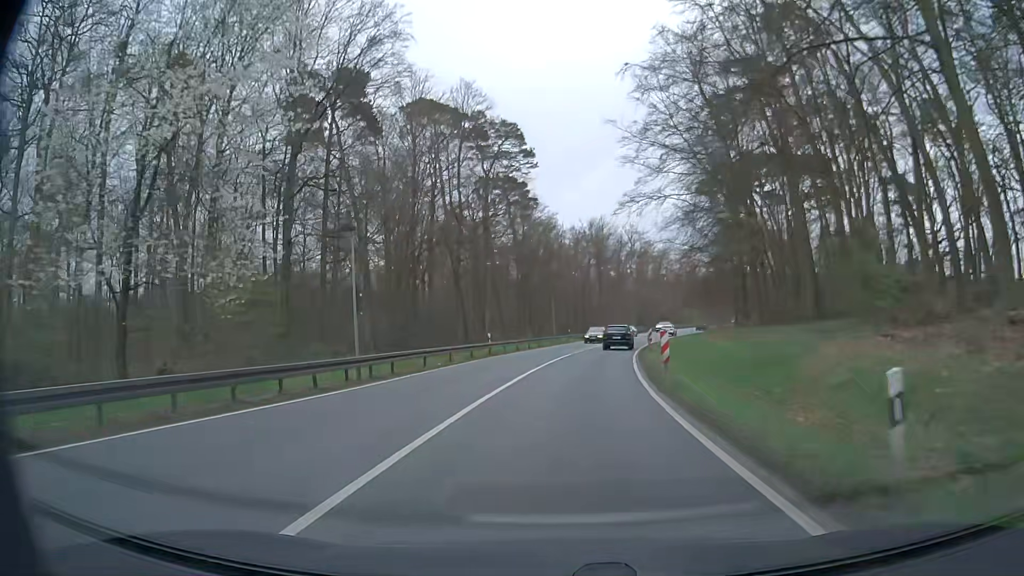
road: primary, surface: asphalt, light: Day
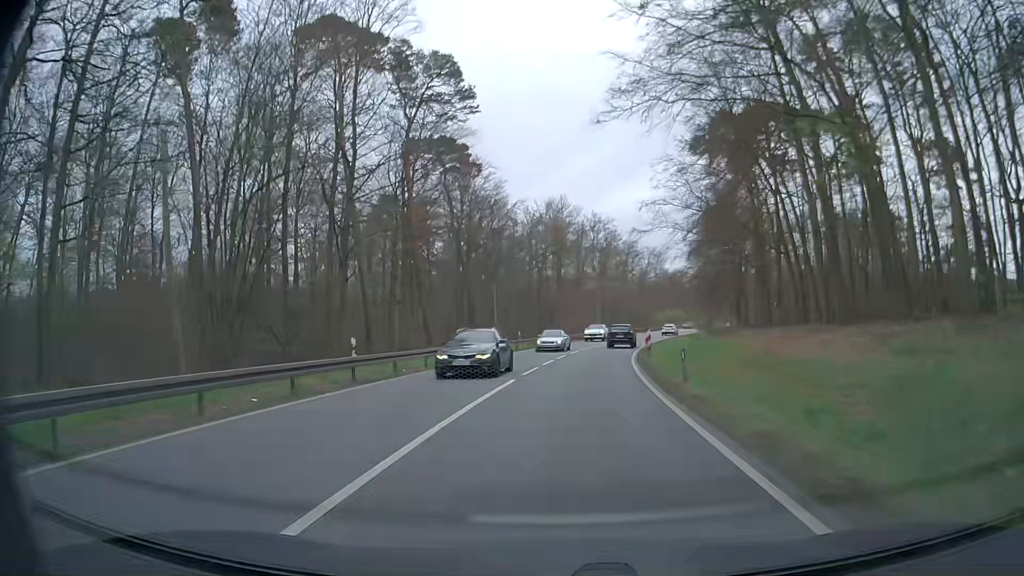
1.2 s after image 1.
(+0.9, +19.5) m; +4°
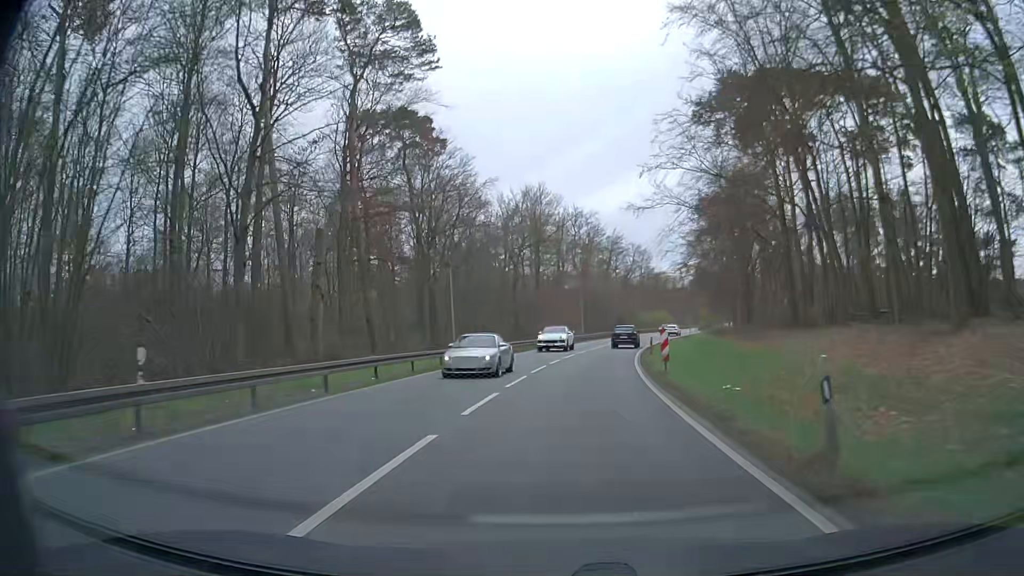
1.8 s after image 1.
(+0.1, +10.0) m; +1°
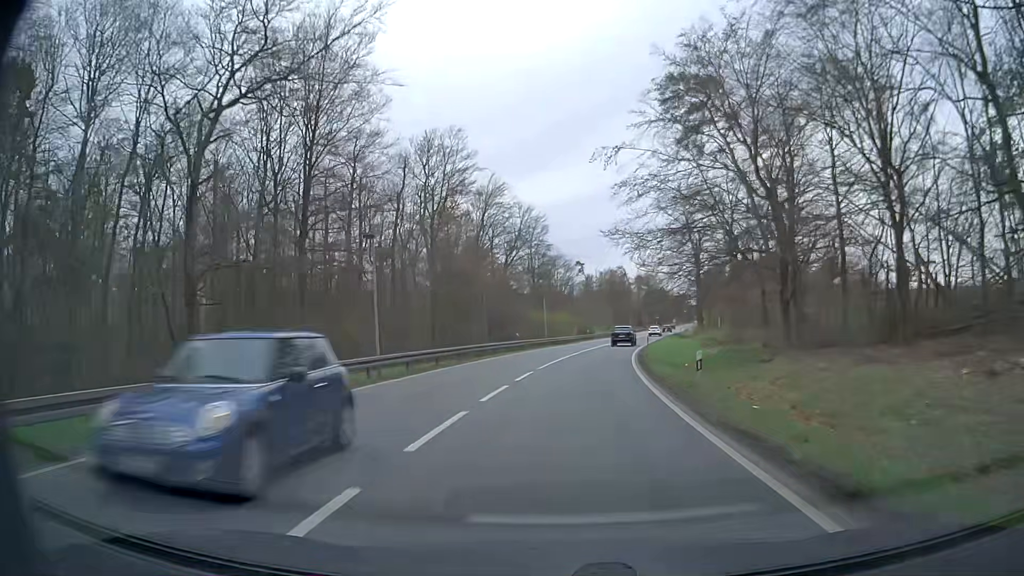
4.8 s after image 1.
(+4.9, +51.4) m; +11°
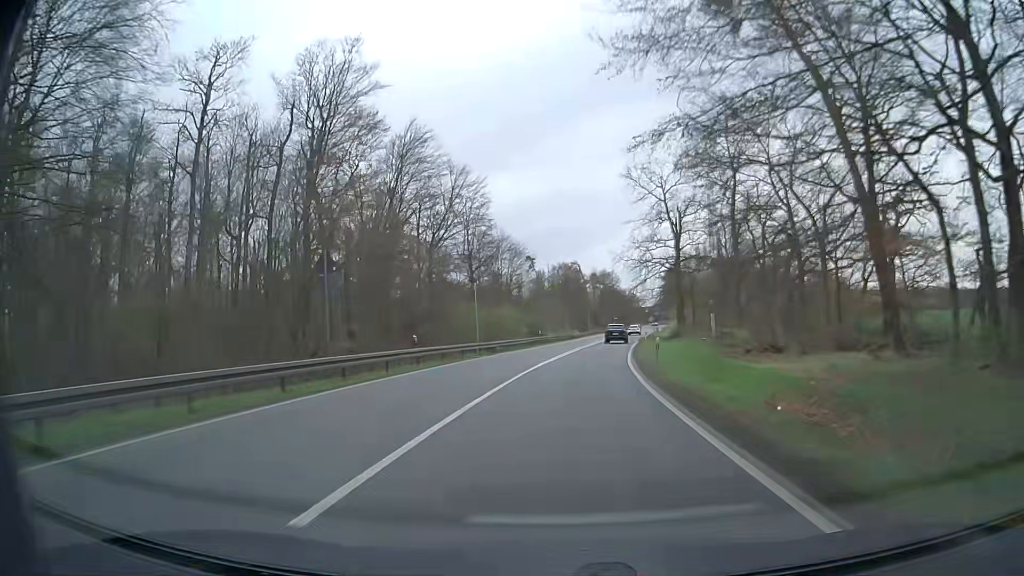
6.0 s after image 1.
(+0.9, +21.6) m; +4°
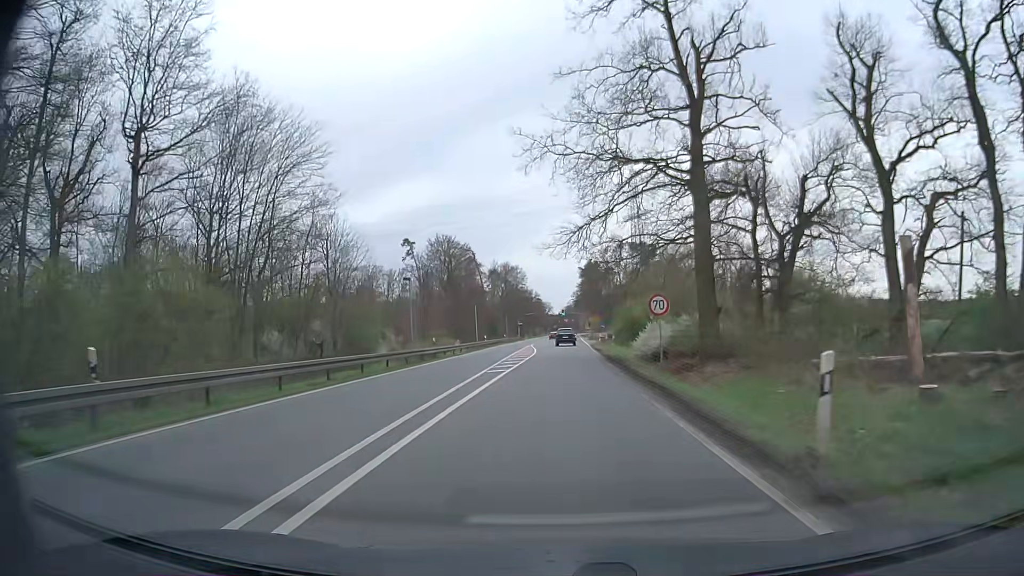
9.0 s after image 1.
(+4.4, +53.2) m; +8°
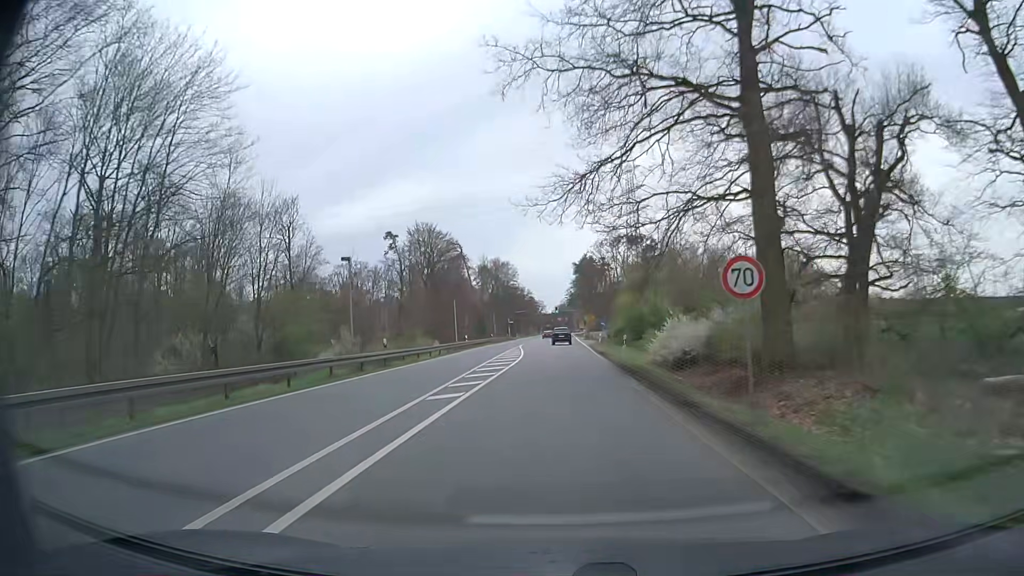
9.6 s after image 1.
(+0.1, +10.4) m; +1°
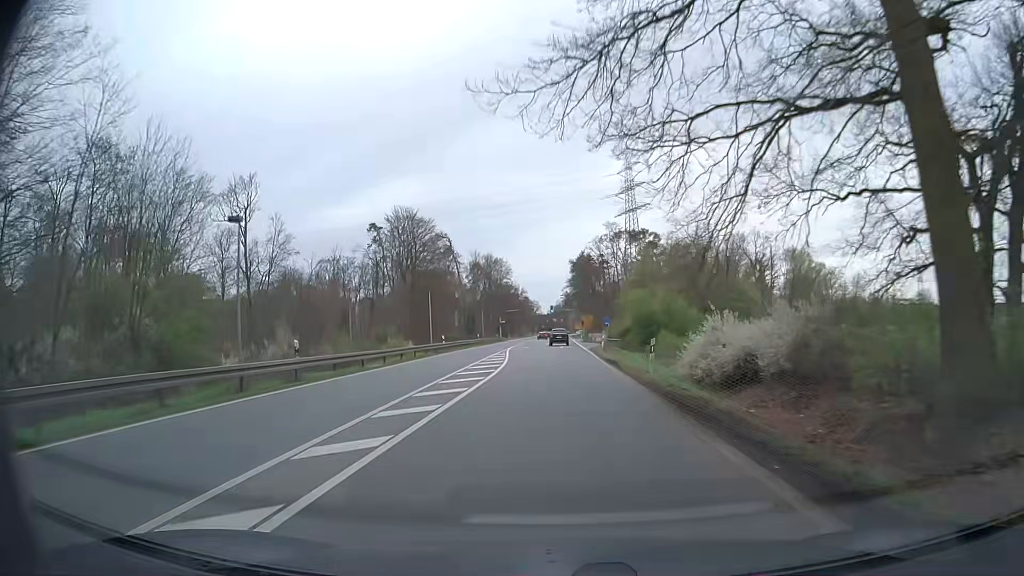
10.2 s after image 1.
(+0.1, +10.3) m; +1°
(0, +10) (0, +20) (0, +30) (0, +40) (+1, +50) (+1, +60) (+1, +70) (+1, +80) (+1, +90) (+1, +100) m
